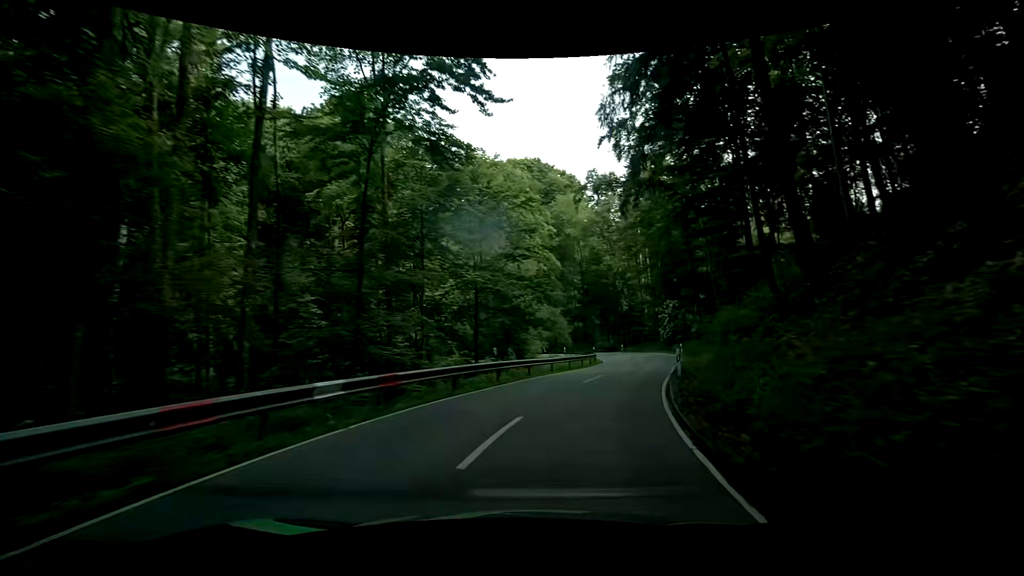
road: secondary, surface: asphalt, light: Day
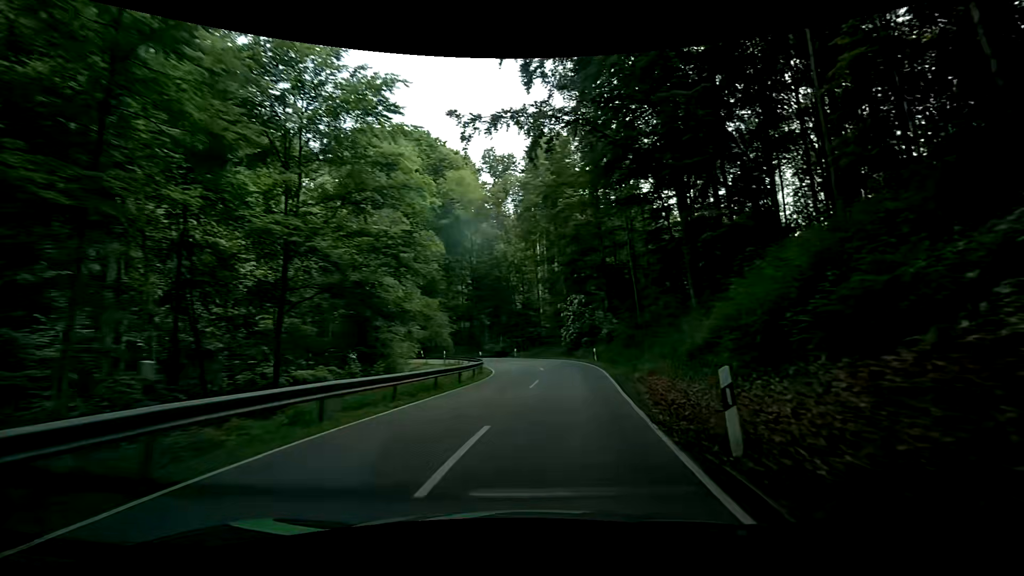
(+1.0, +12.7) m; +13°
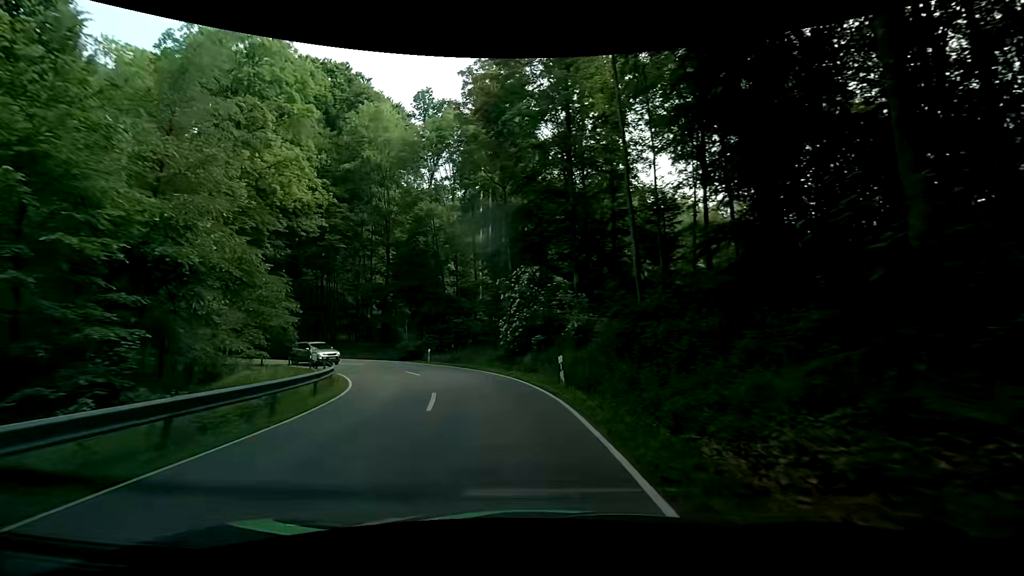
(+1.4, +17.7) m; +7°
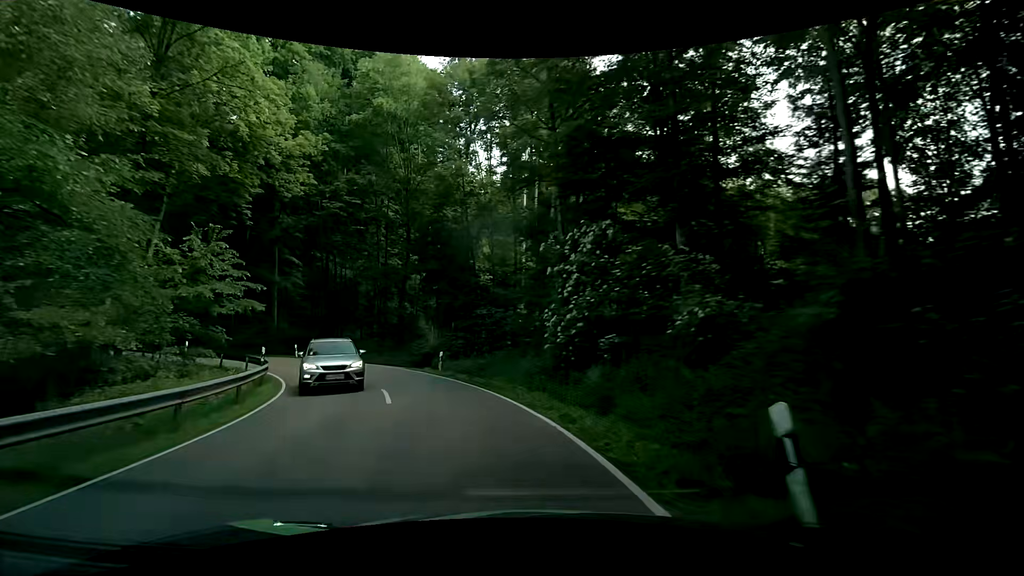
(-0.4, +10.9) m; -5°
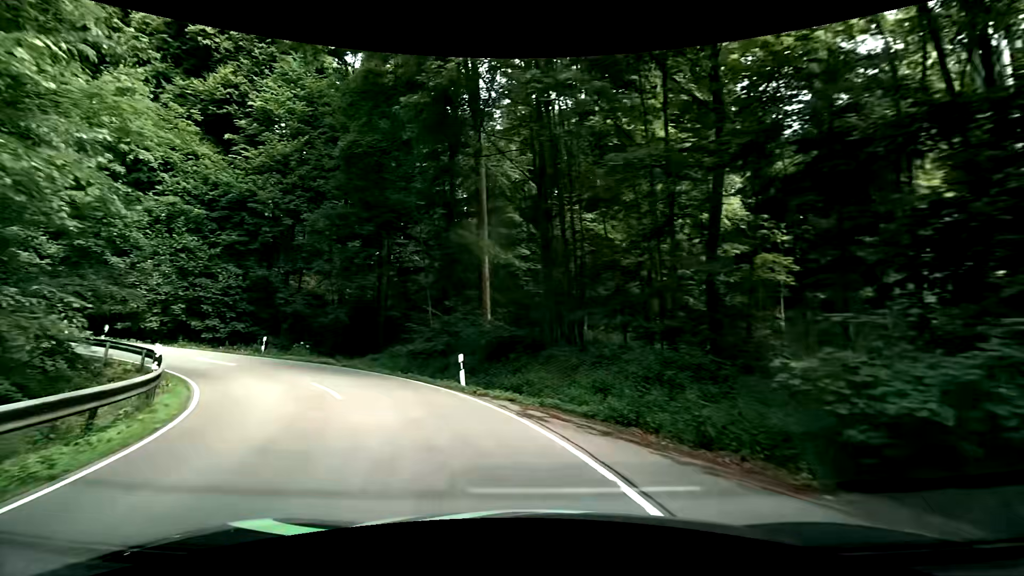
(-5.8, +23.4) m; -31°
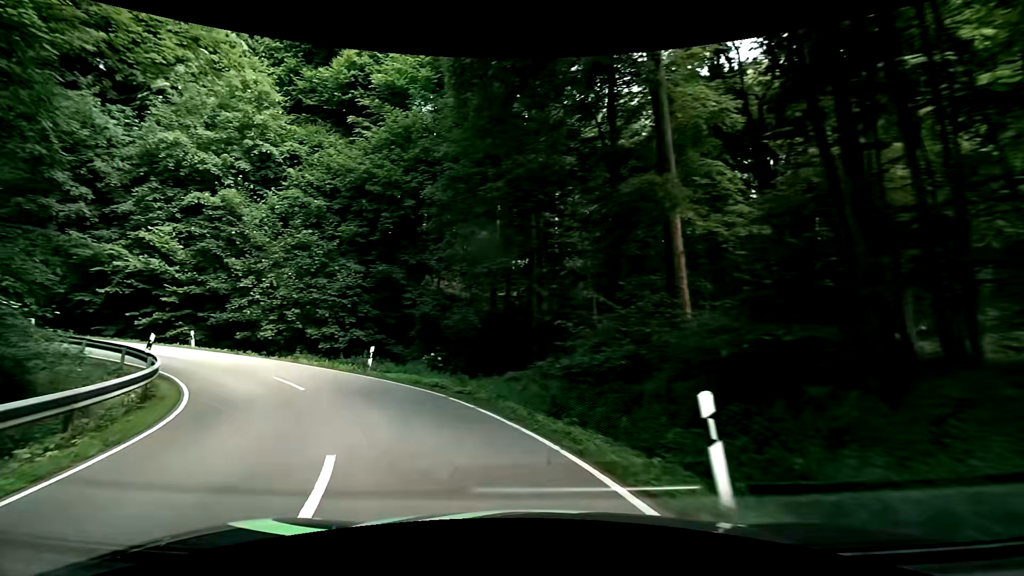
(-1.4, +9.5) m; -17°
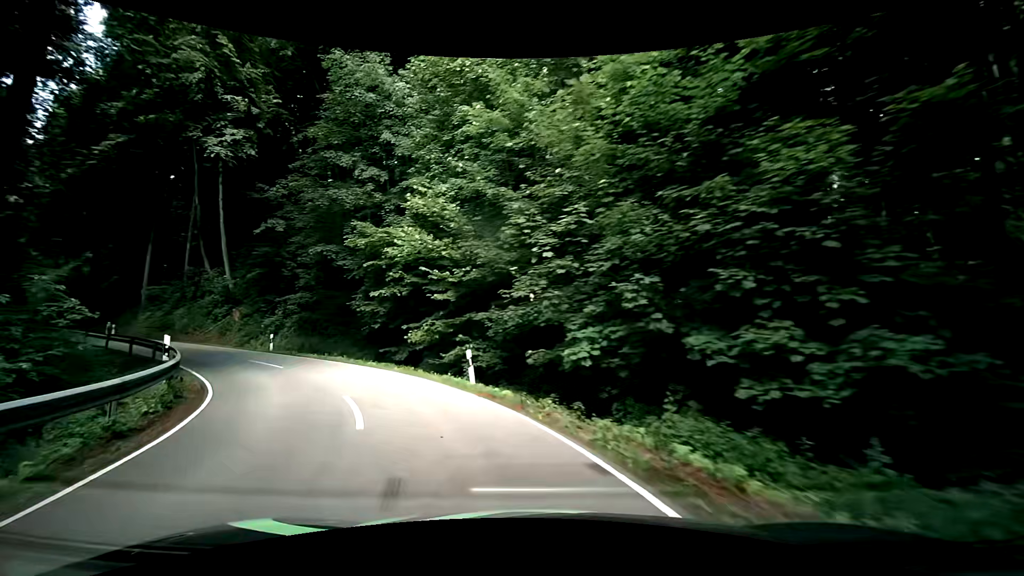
(-7.0, +17.7) m; -41°
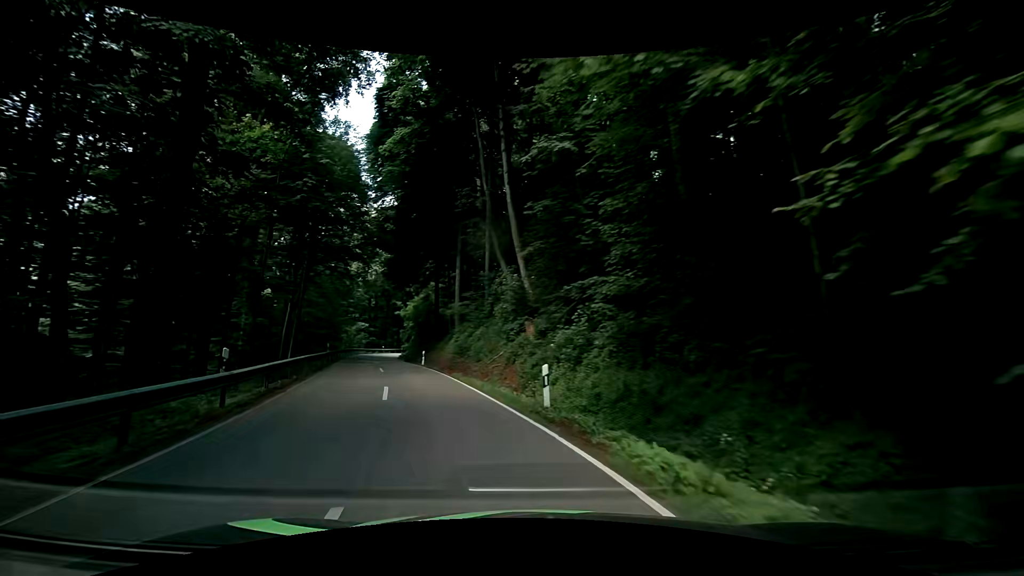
(-6.4, +18.1) m; -35°
(-2, +10) (-5, +19) (-9, +28) (-14, +37) (-18, +46) (-22, +55) (-26, +65) (-29, +74) (-32, +84) (-33, +94) m
